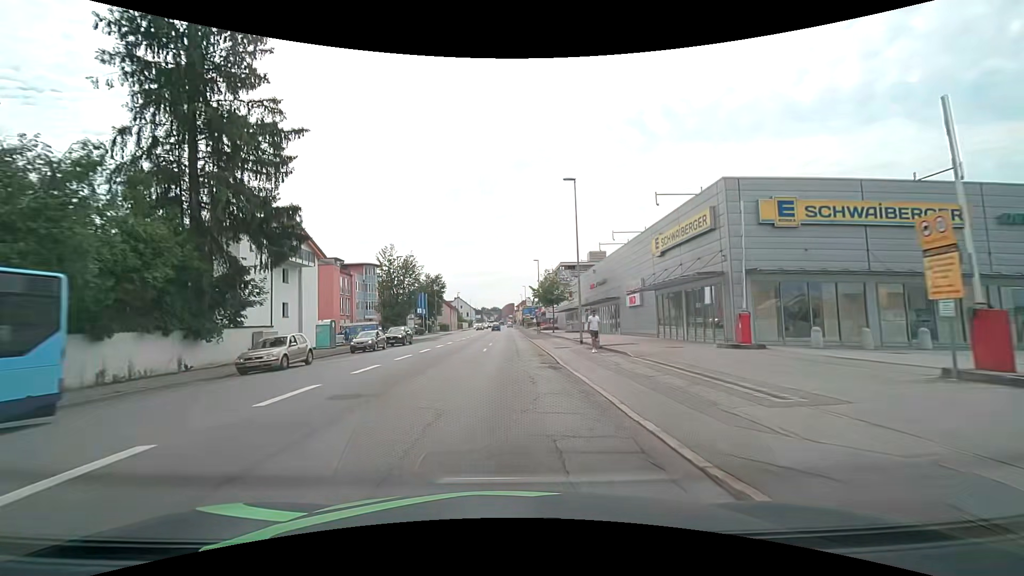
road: tertiary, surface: asphalt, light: Day
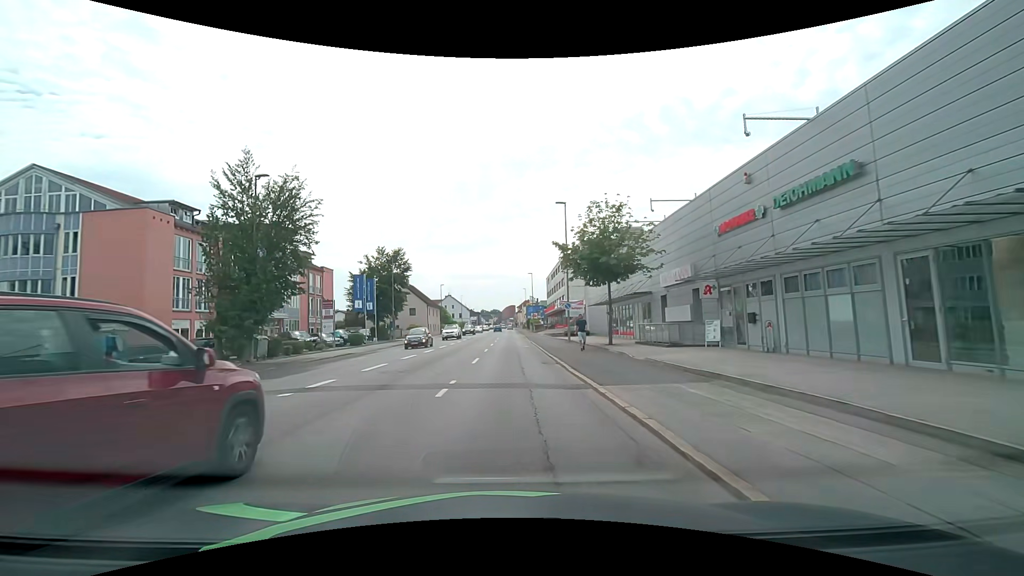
(+0.3, +34.6) m; 0°
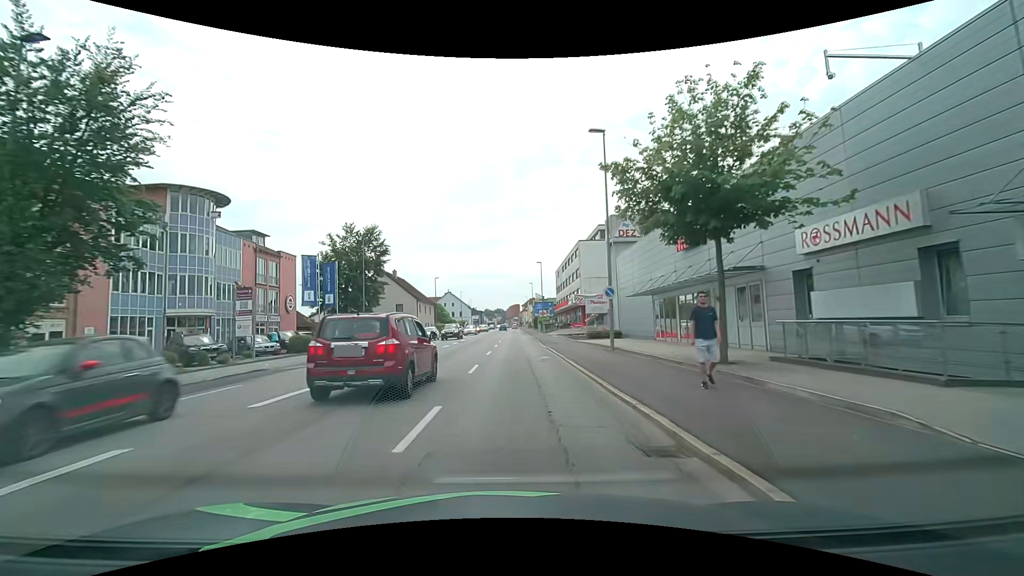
(0.0, +13.5) m; 0°
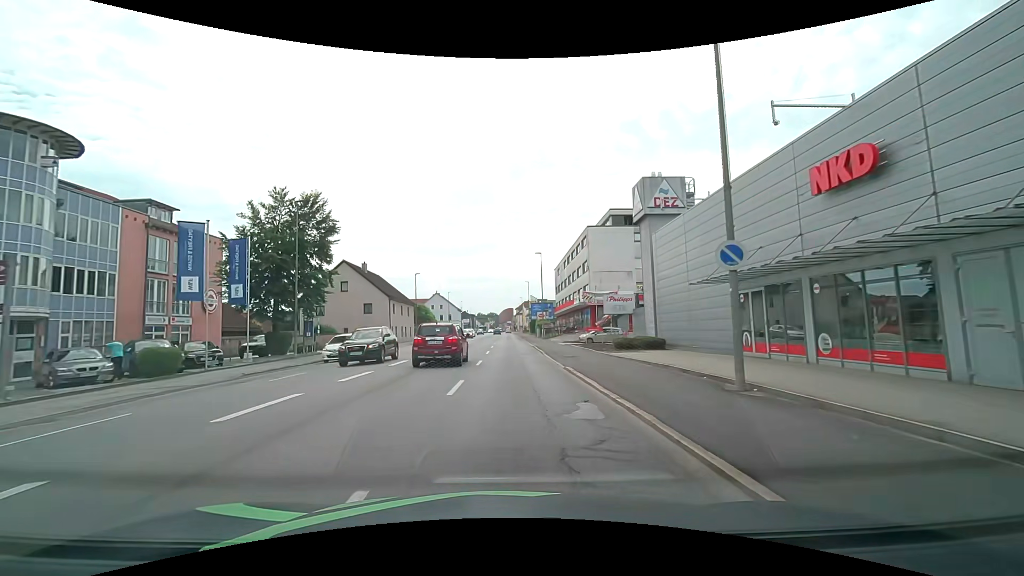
(0.0, +13.0) m; 0°
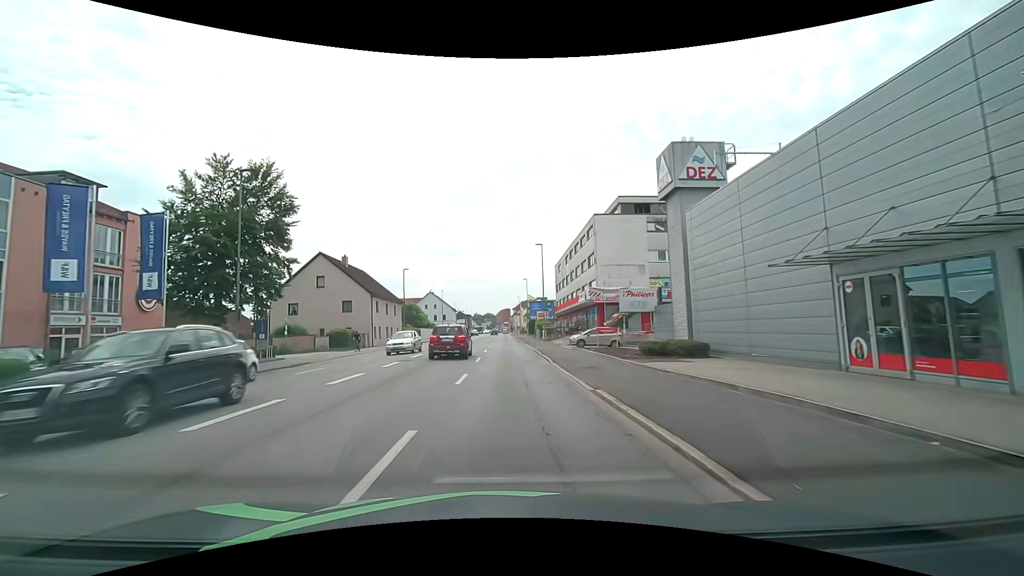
(0.0, +6.5) m; 0°
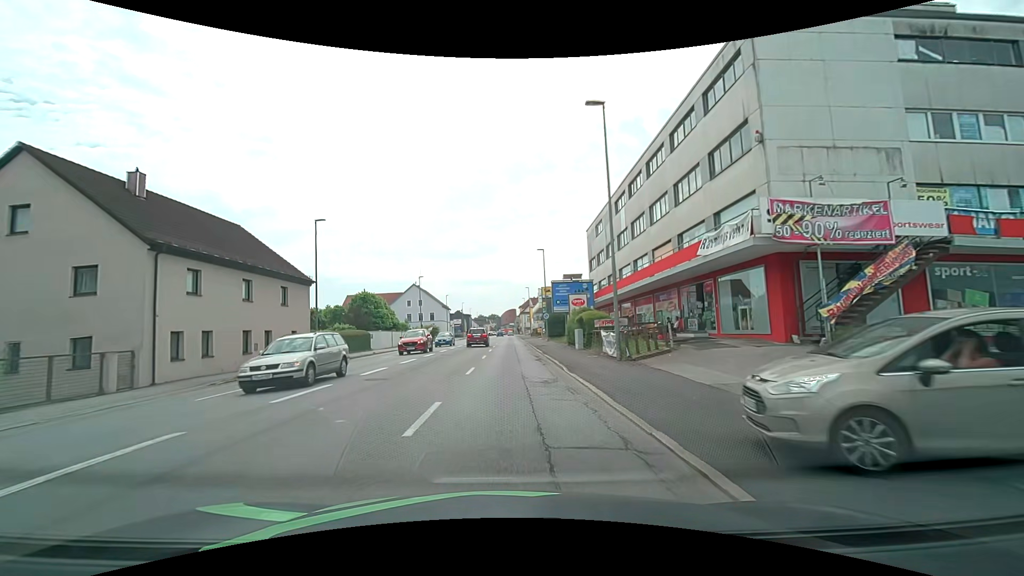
(+0.1, +33.4) m; 0°
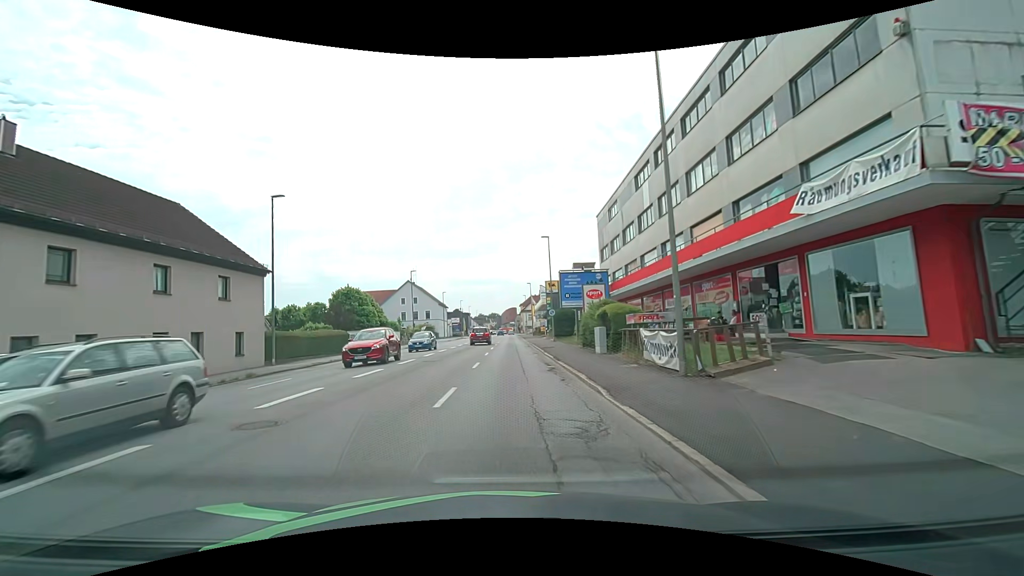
(0.0, +6.8) m; 0°
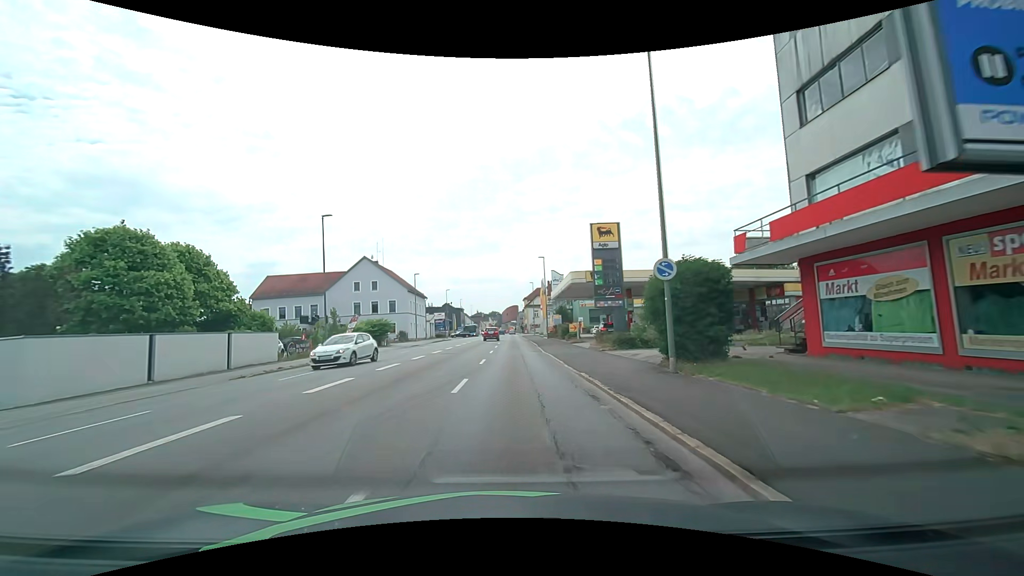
(+0.1, +34.4) m; 0°
(0, +10) (0, +20) (0, +30) (0, +40) (+1, +50) (+1, +60) (+1, +70) (+1, +80) (+1, +90) (+1, +100) m
